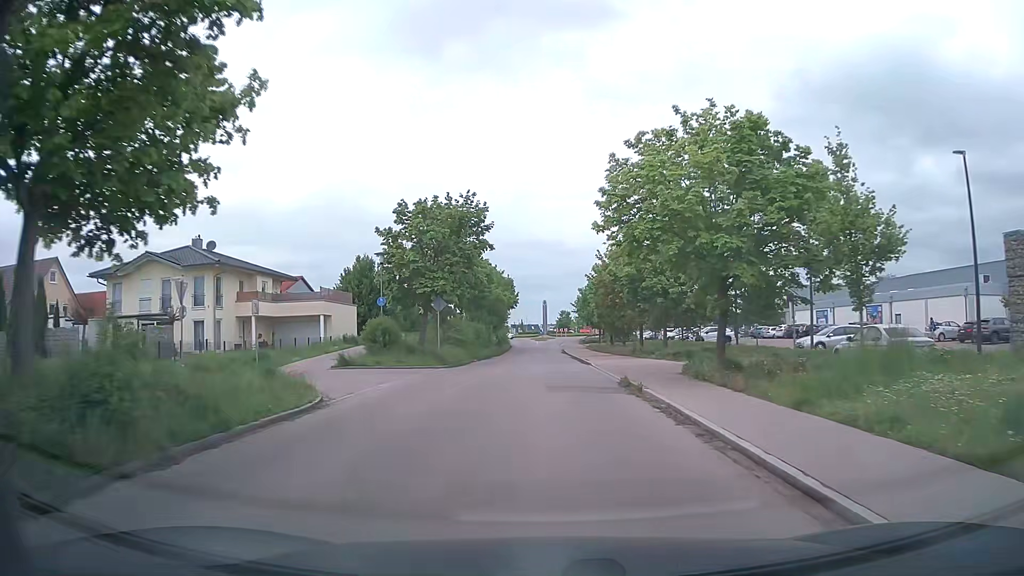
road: residential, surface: asphalt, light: Day
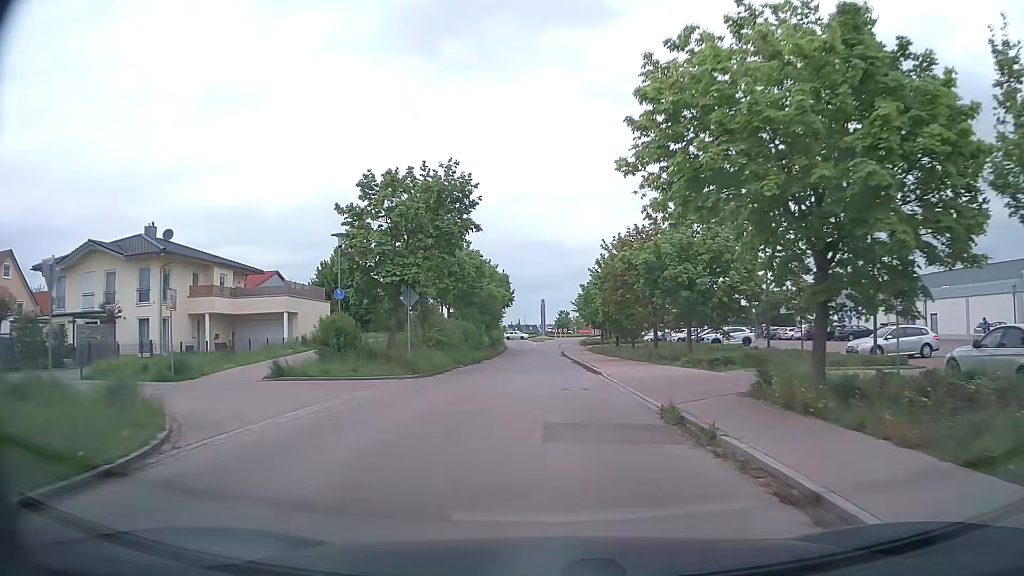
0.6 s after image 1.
(0.0, +6.7) m; 0°
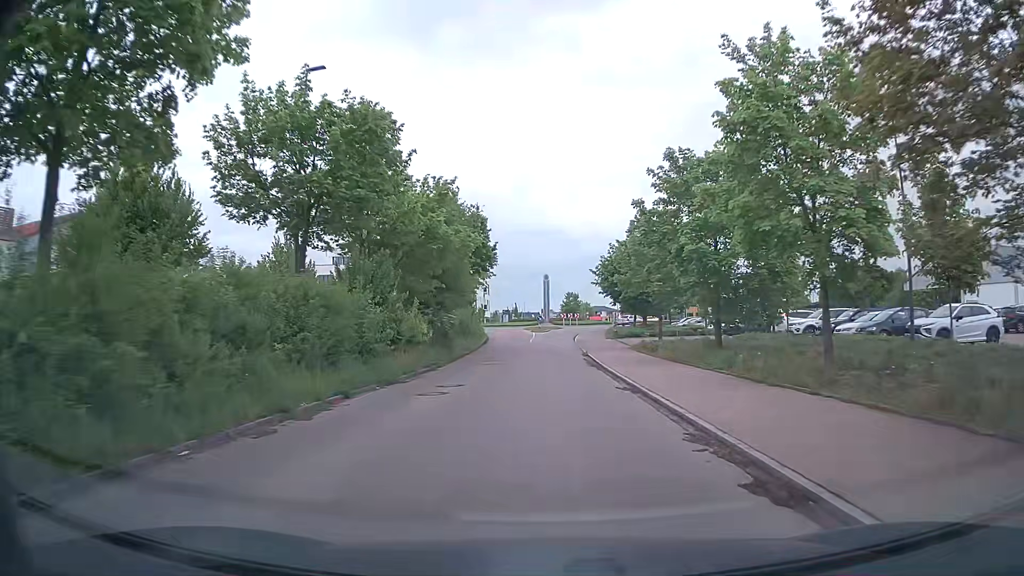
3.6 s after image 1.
(-0.1, +32.9) m; 0°
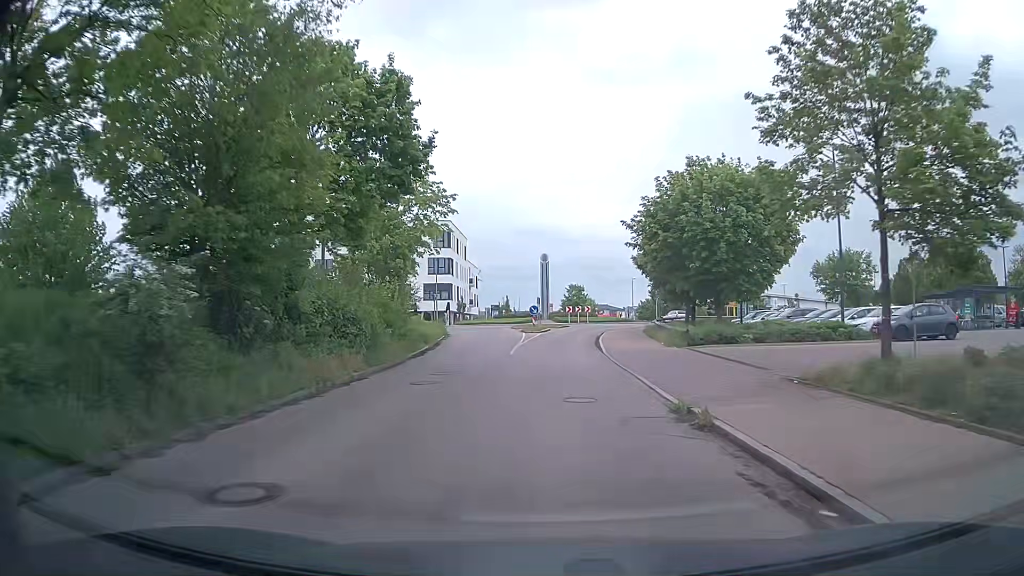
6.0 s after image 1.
(+0.1, +25.2) m; 0°
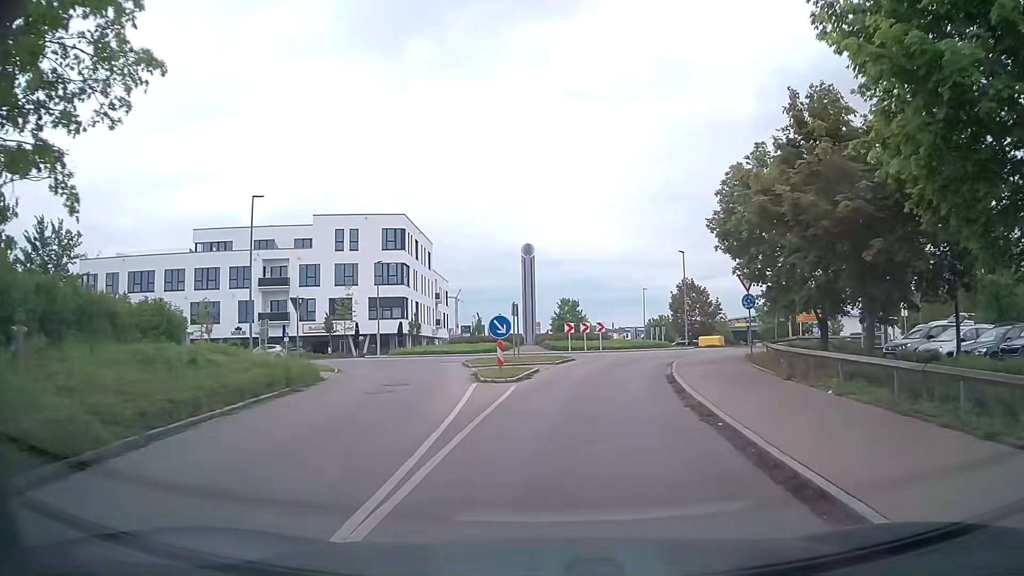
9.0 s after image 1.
(+0.1, +24.5) m; +2°
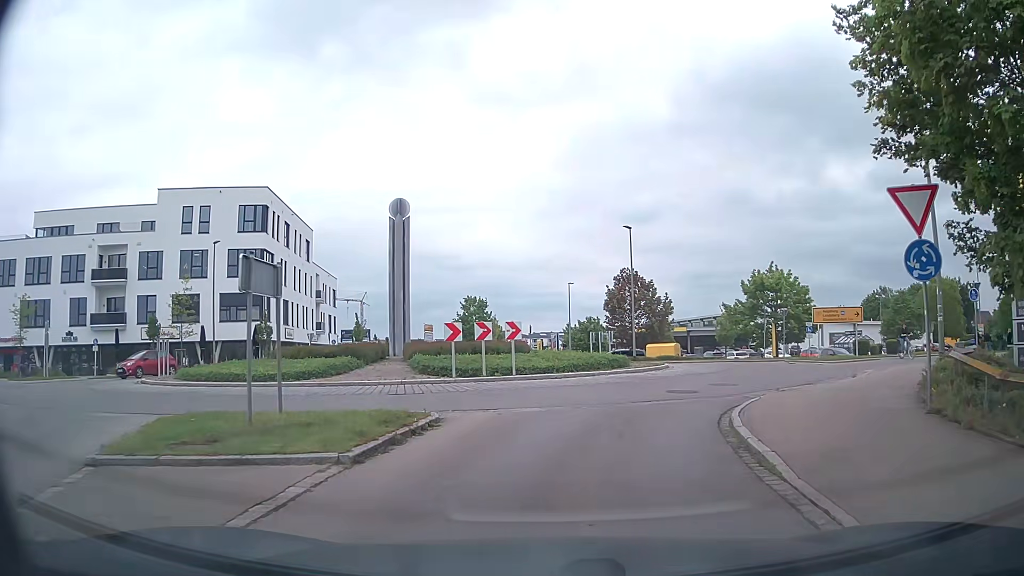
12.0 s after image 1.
(+1.1, +17.1) m; +7°
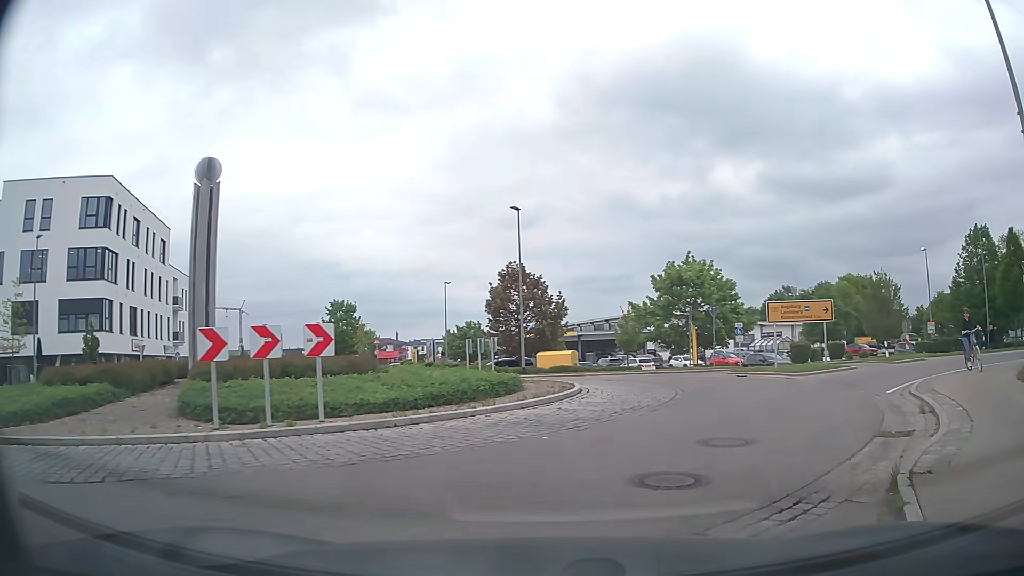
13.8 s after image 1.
(+0.5, +8.7) m; +10°
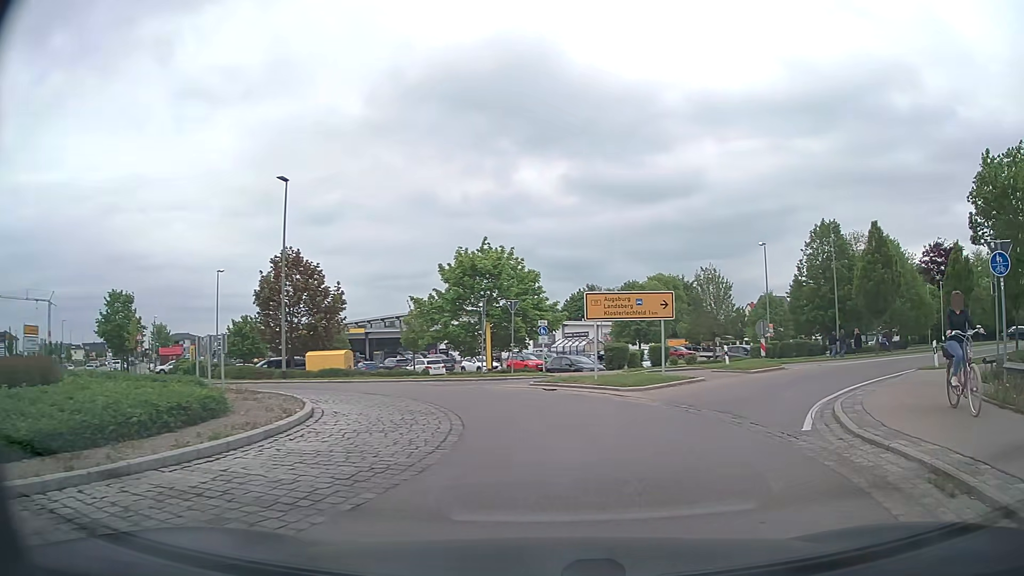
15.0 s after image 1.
(+0.9, +6.0) m; +17°
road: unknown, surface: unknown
(+1, +10) (-3, +19) (-11, +25) (-20, +29) (-28, +35) (-35, +43) (-42, +50) (-48, +57) (-54, +65) (-61, +73) m
